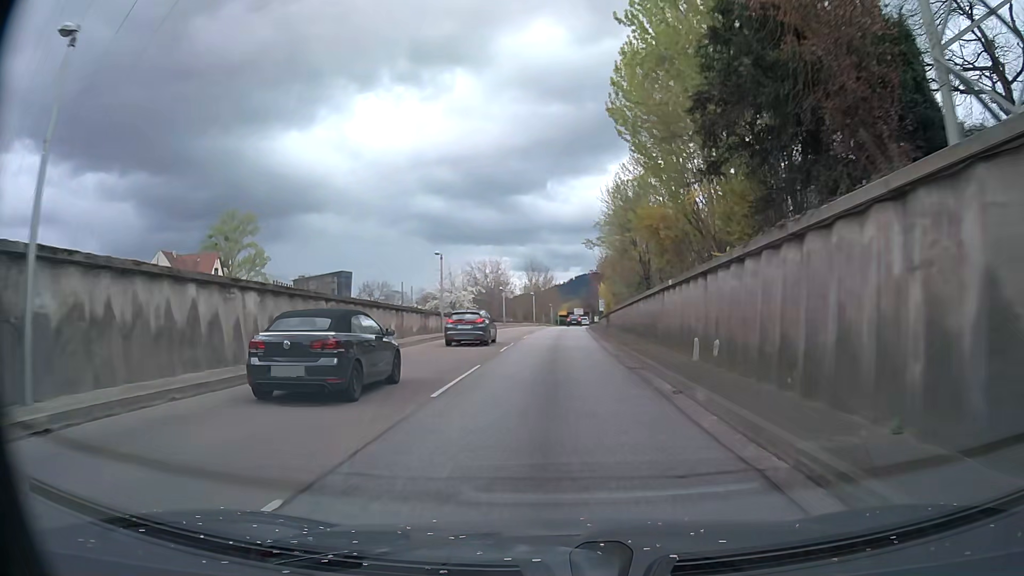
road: trunk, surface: asphalt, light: Day
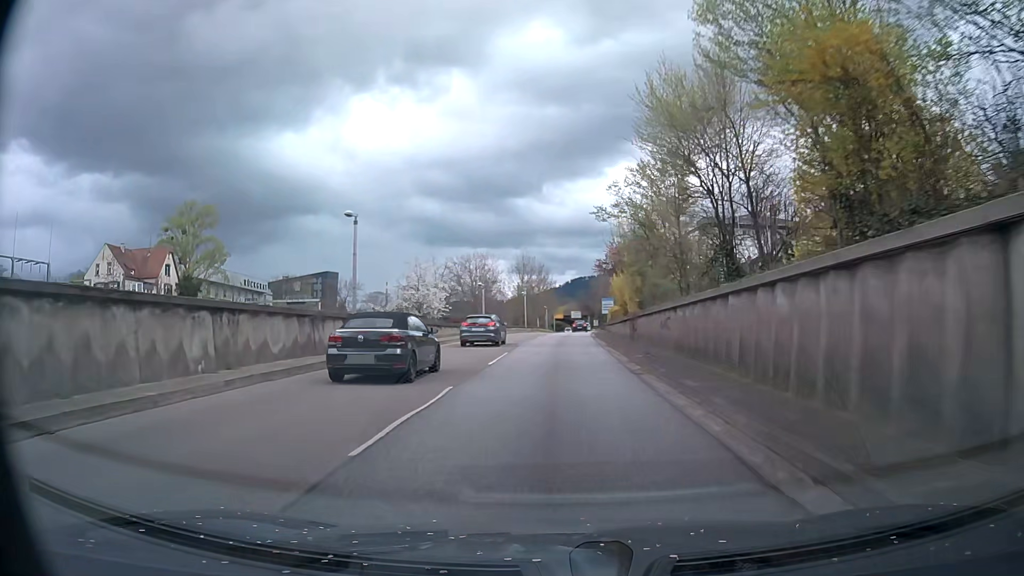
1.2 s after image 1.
(+0.1, +16.7) m; +1°
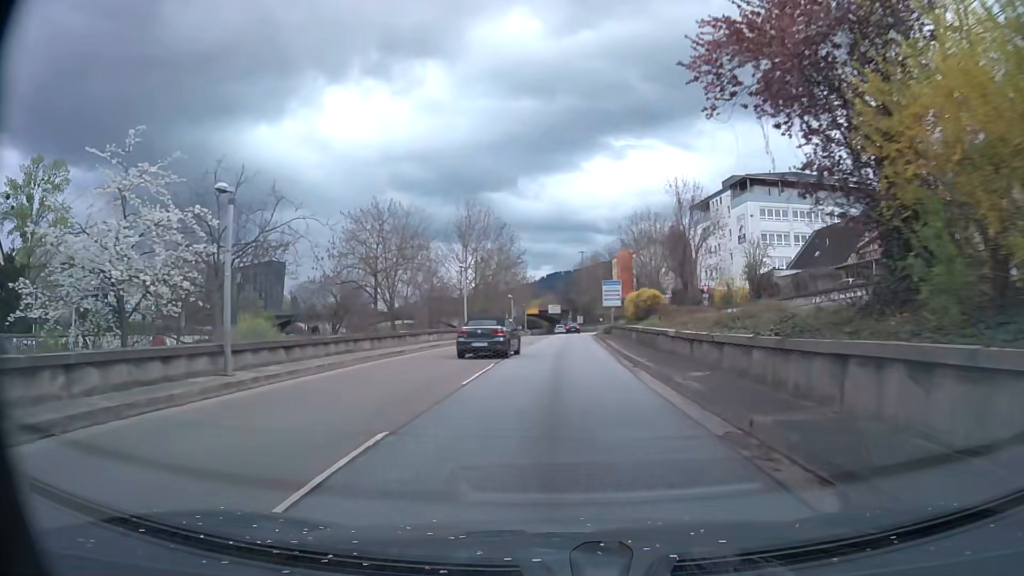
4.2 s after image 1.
(+0.3, +40.9) m; +1°
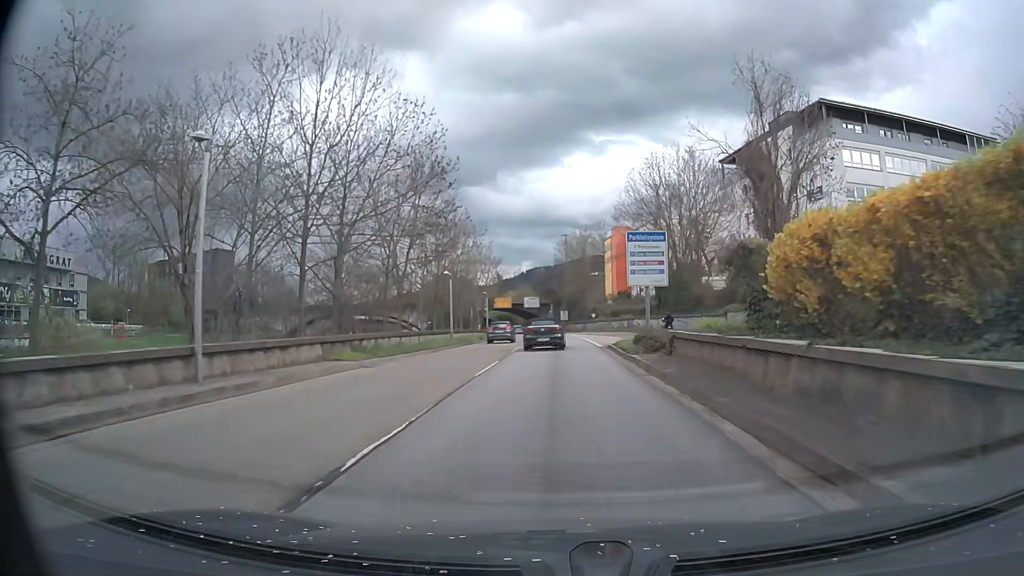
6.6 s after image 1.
(+0.6, +33.2) m; +2°
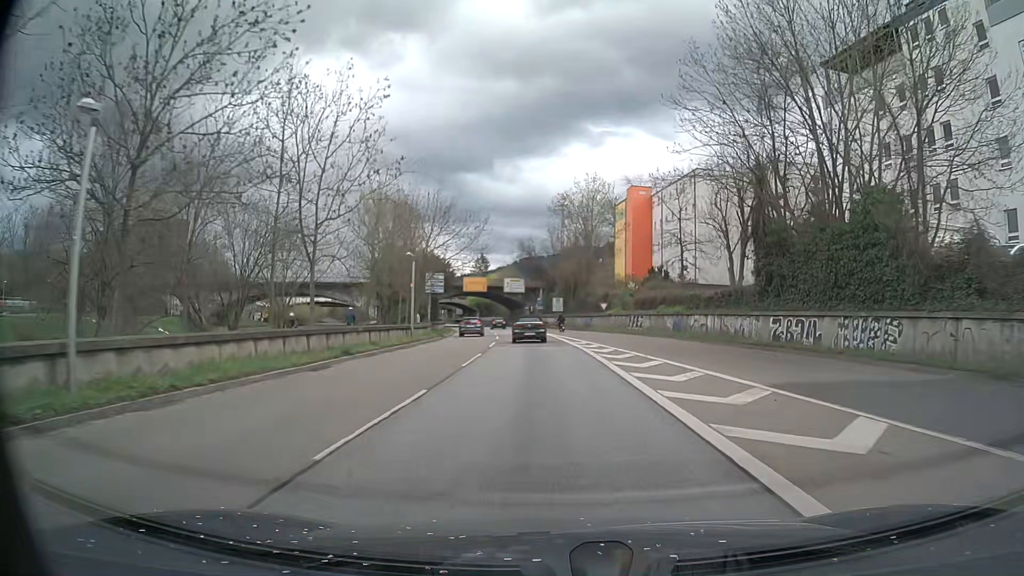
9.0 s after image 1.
(+0.2, +34.1) m; +1°
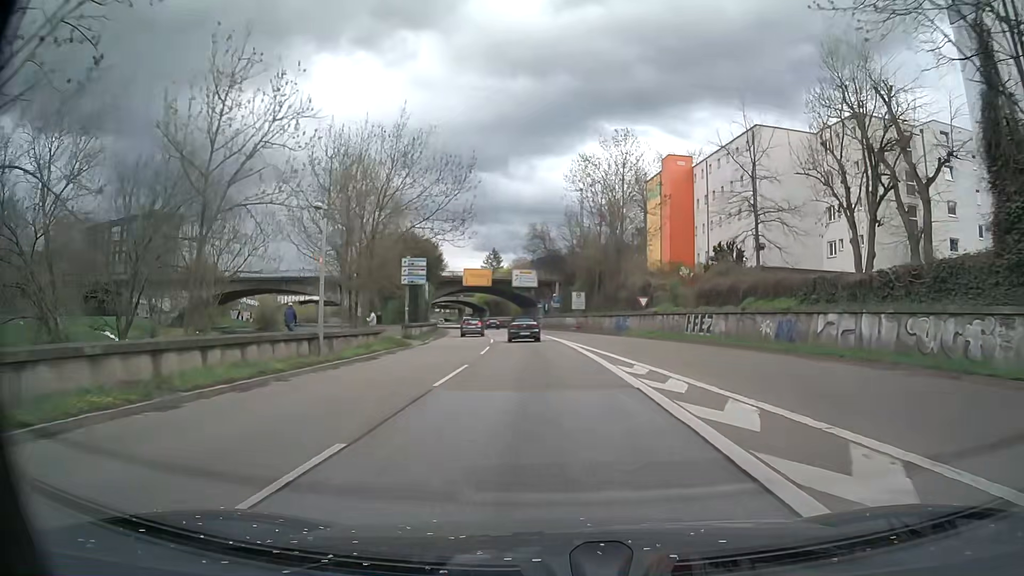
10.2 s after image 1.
(-0.3, +17.1) m; -2°
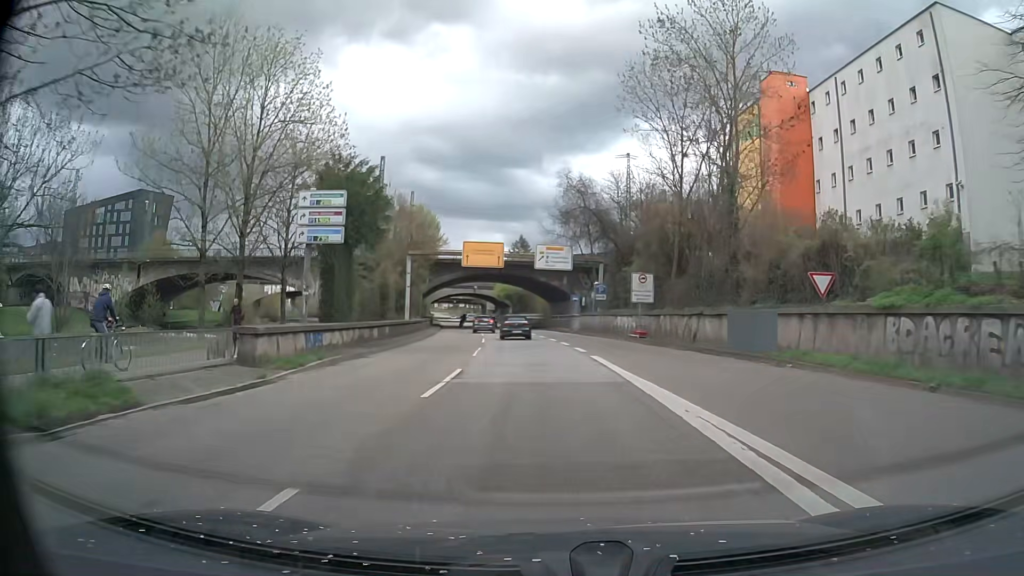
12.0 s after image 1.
(-0.7, +26.1) m; -3°
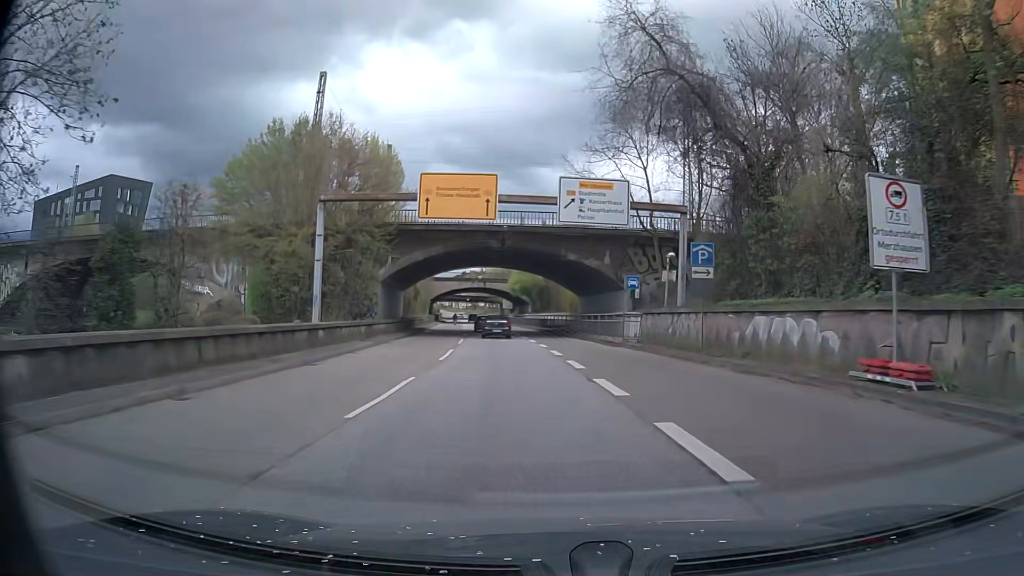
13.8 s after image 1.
(-0.5, +26.3) m; -2°
